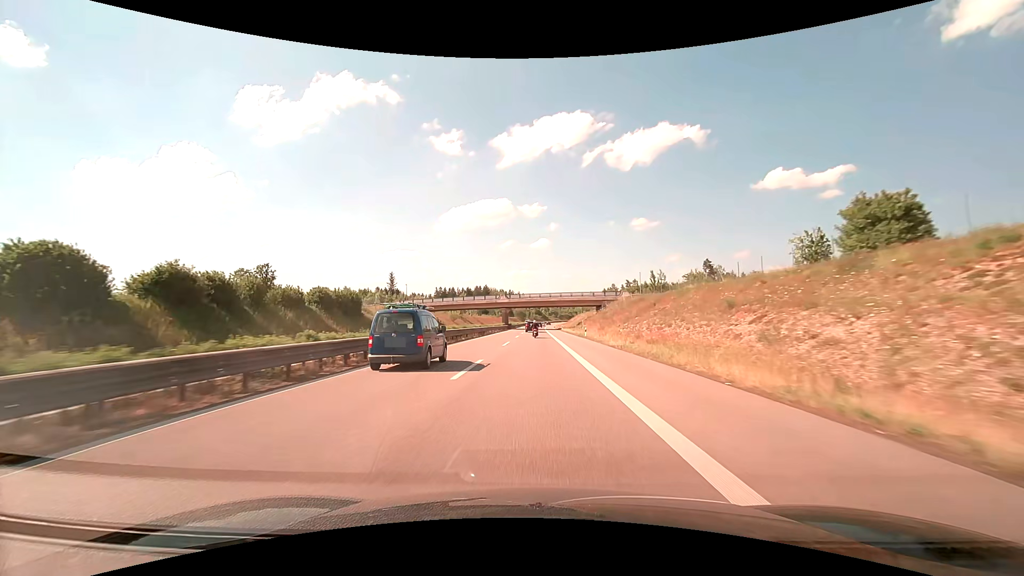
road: trunk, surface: asphalt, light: Day
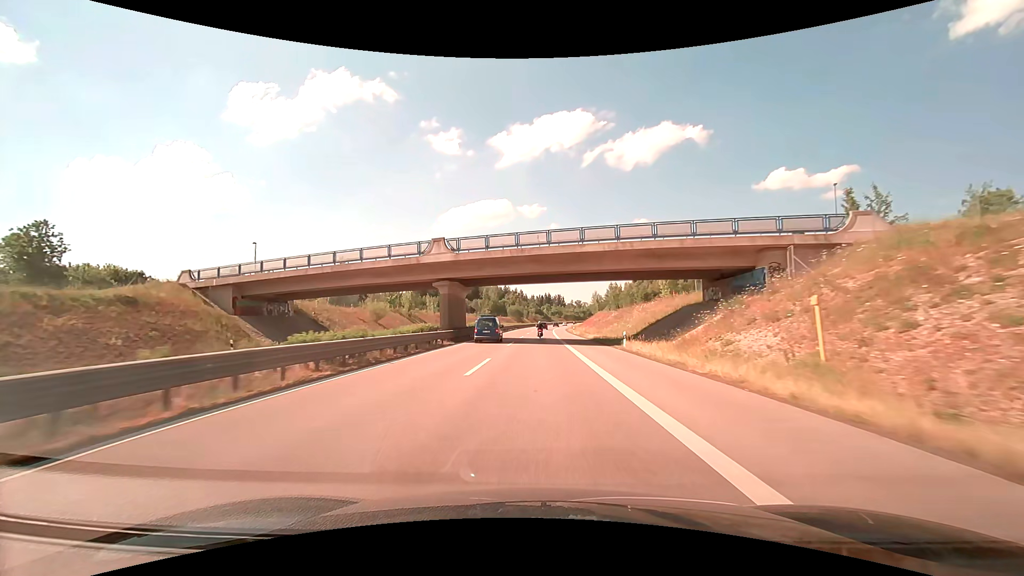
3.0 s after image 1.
(-0.3, +70.8) m; 0°
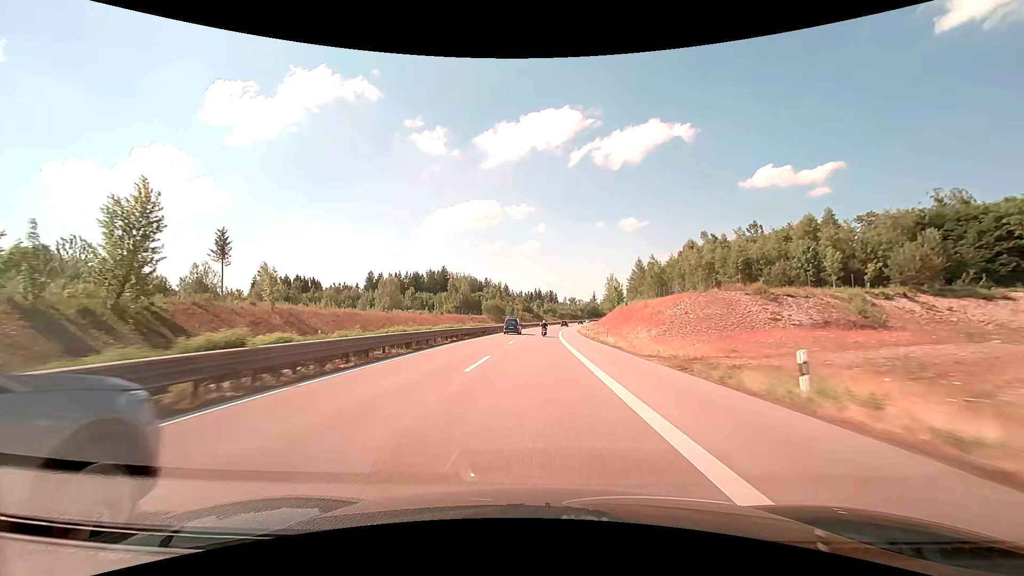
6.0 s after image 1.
(+0.7, +70.8) m; +1°
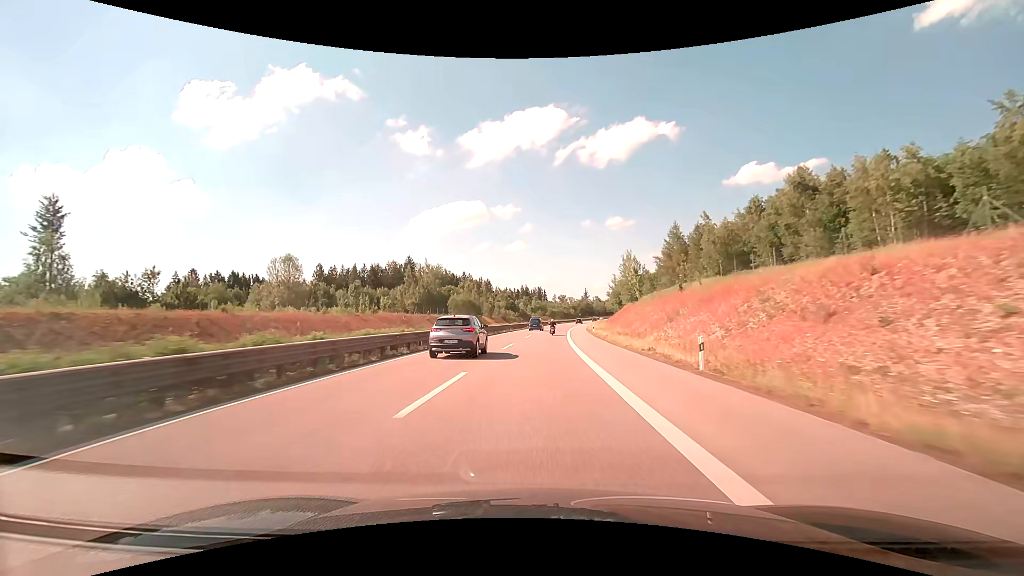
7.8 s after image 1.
(+0.3, +42.5) m; +1°
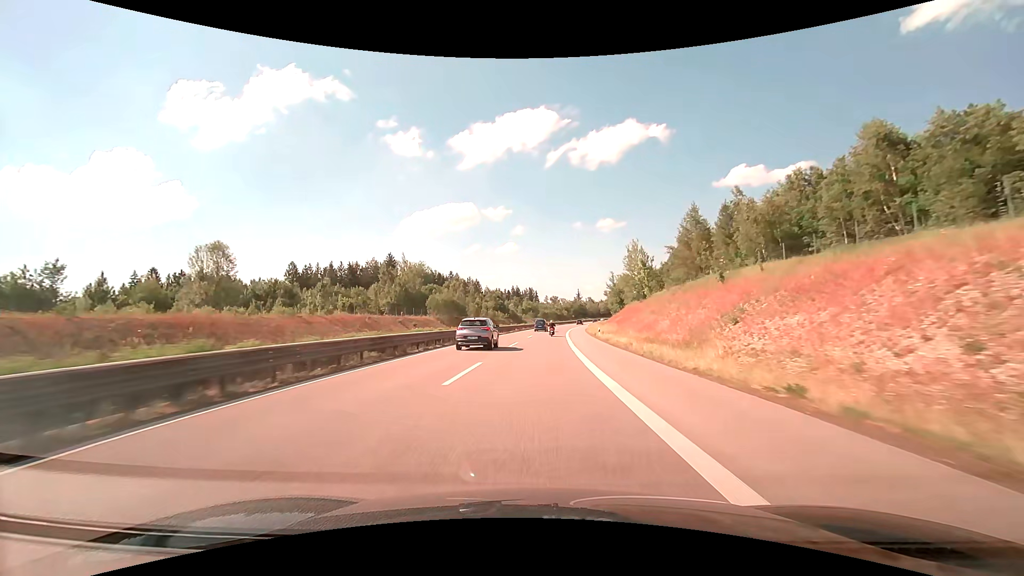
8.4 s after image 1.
(+0.1, +14.2) m; +1°
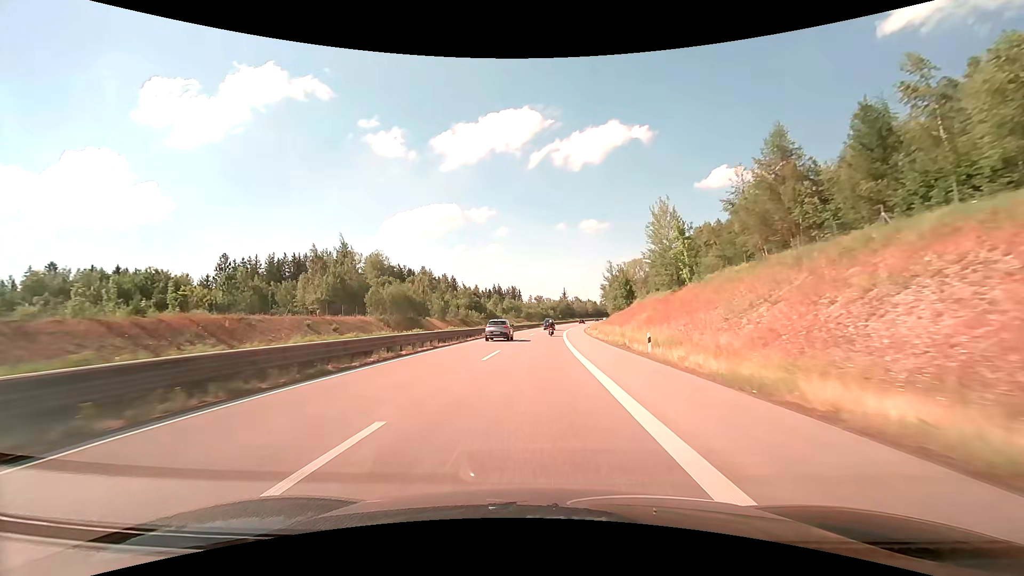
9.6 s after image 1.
(+0.5, +28.3) m; +2°
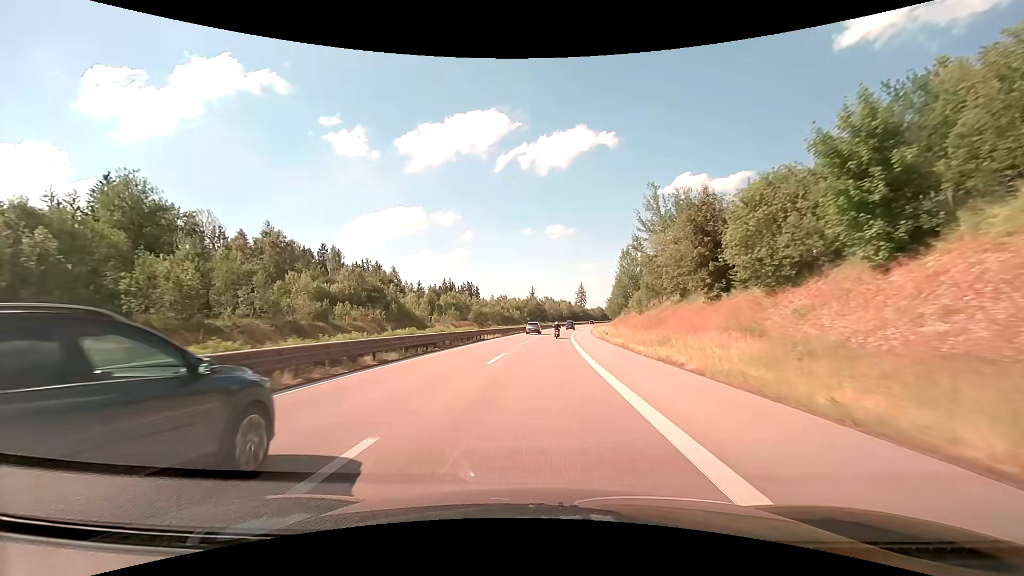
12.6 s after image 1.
(+2.2, +72.6) m; +4°
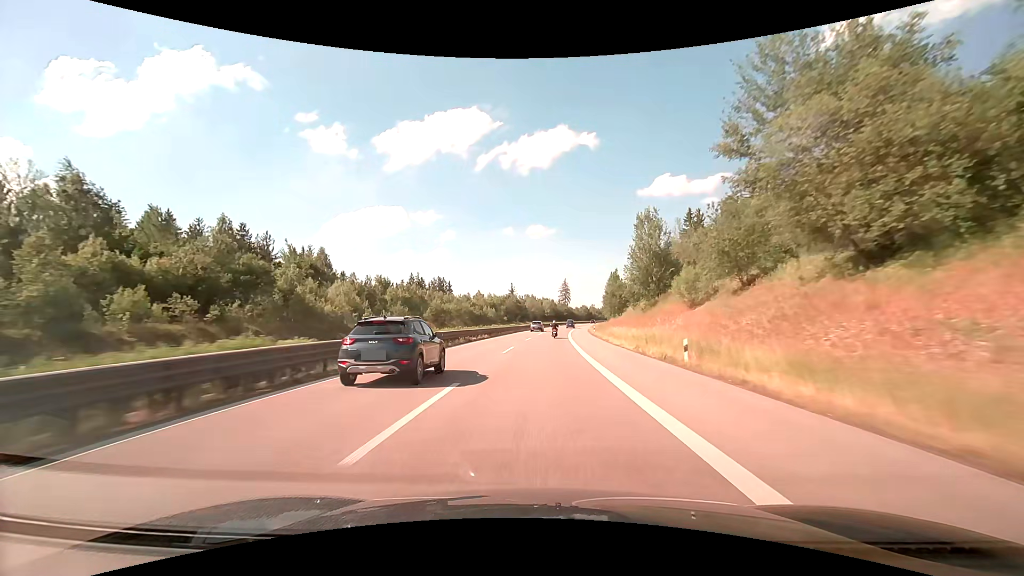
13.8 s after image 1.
(+0.5, +30.3) m; +2°
